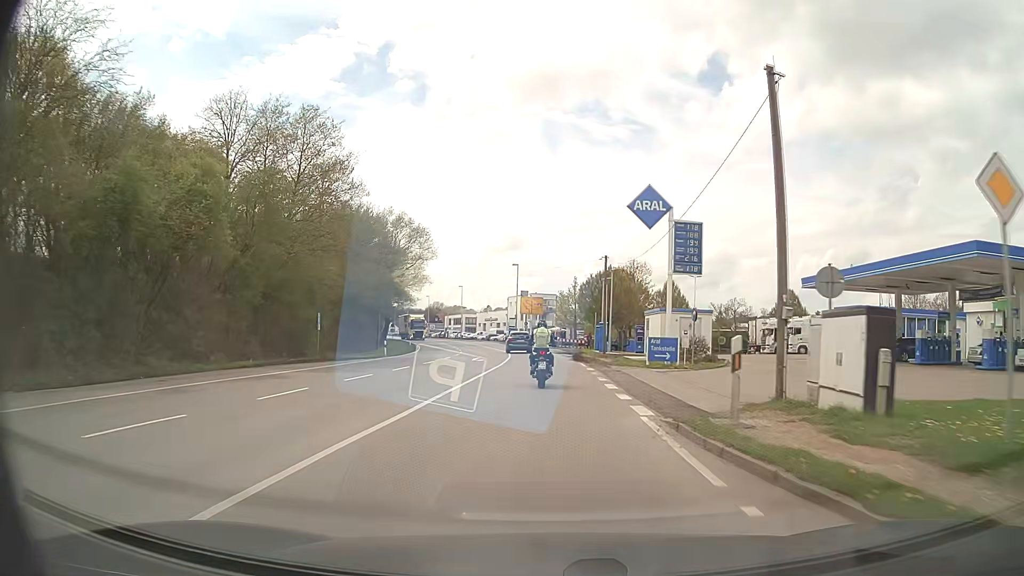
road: primary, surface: asphalt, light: Day
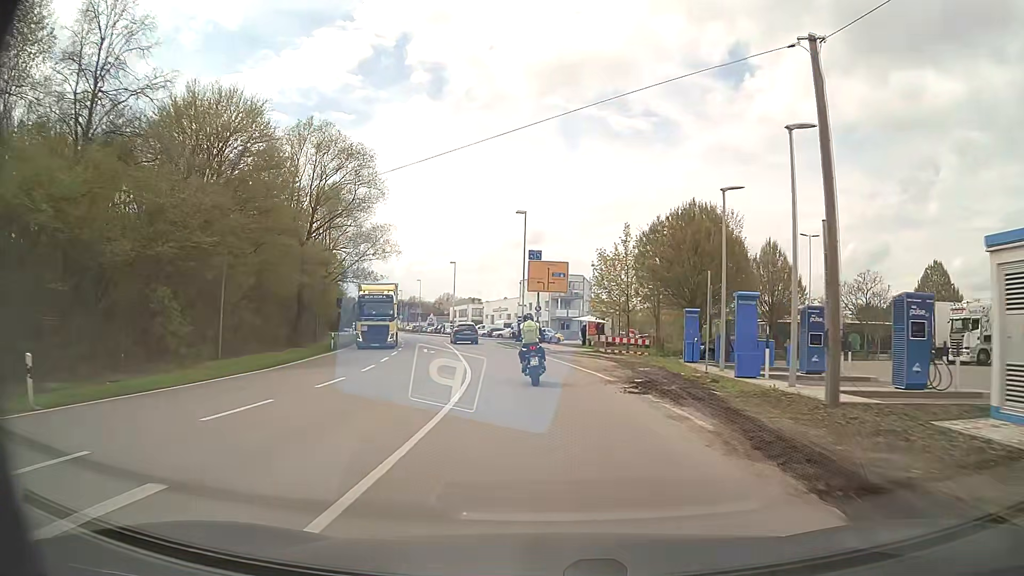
(-0.4, +34.1) m; -2°
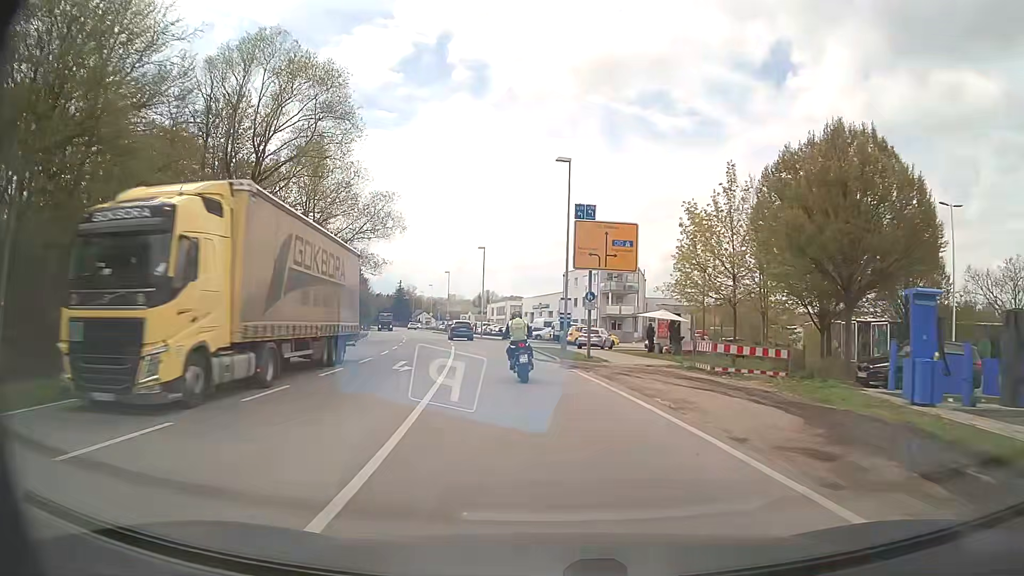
(-0.4, +16.0) m; -4°
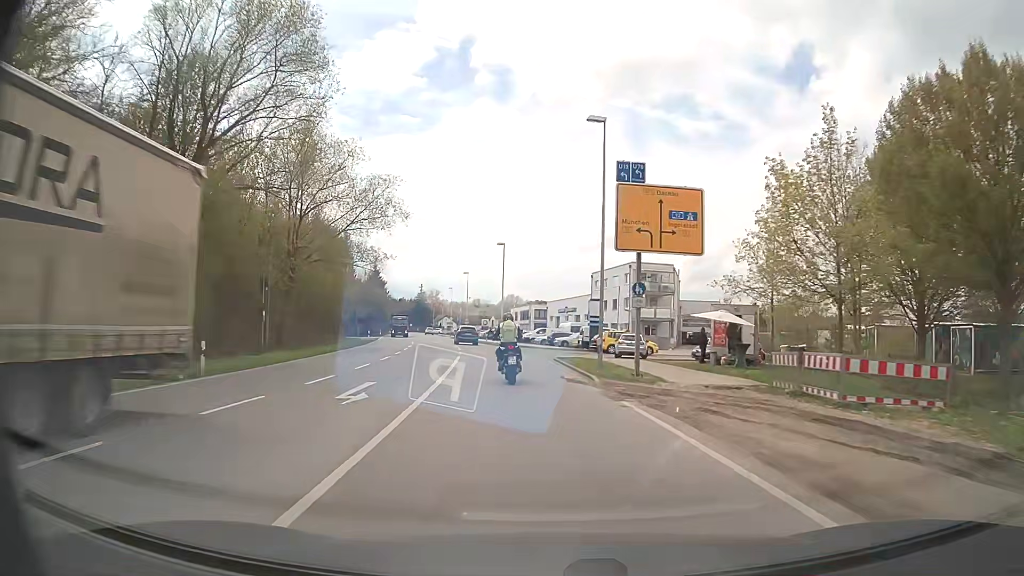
(-0.1, +7.8) m; -2°
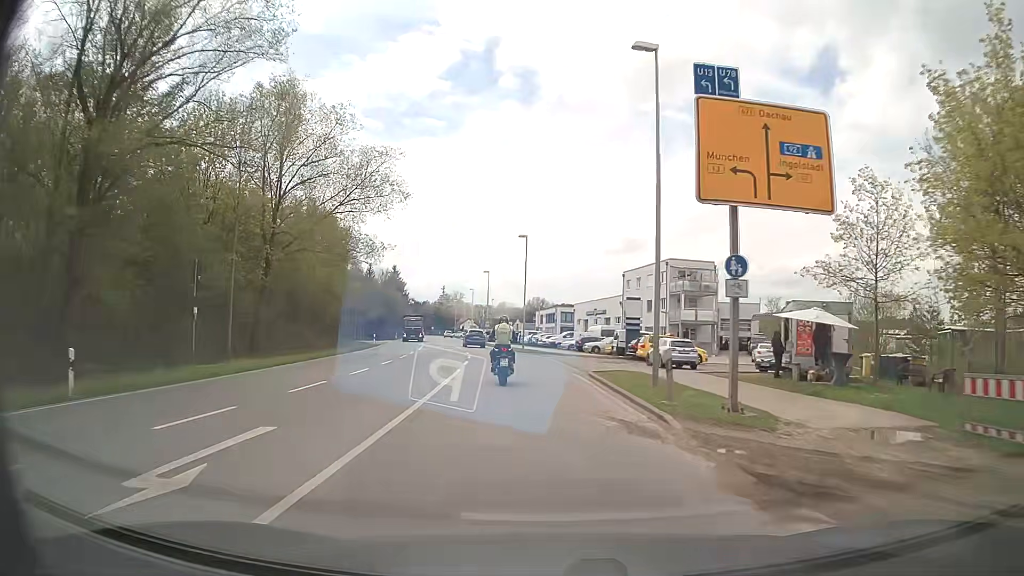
(-0.2, +7.9) m; -2°
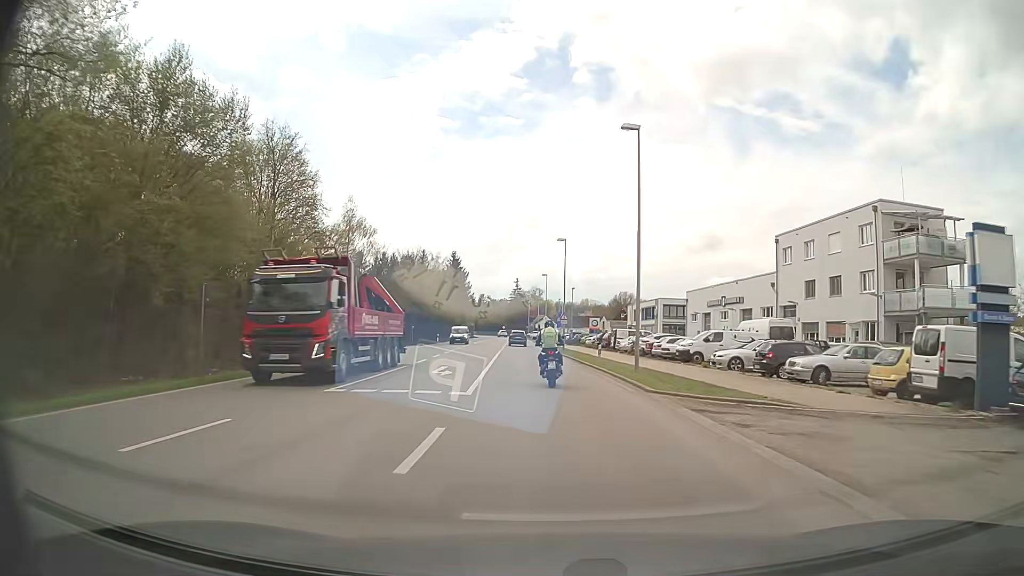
(-2.2, +32.5) m; -7°
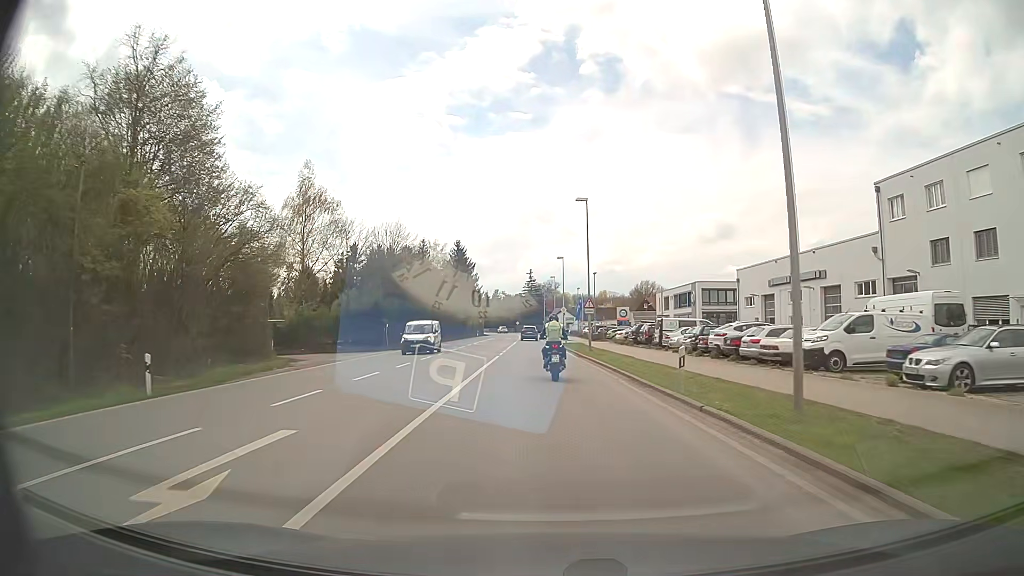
(0.0, +16.3) m; -1°
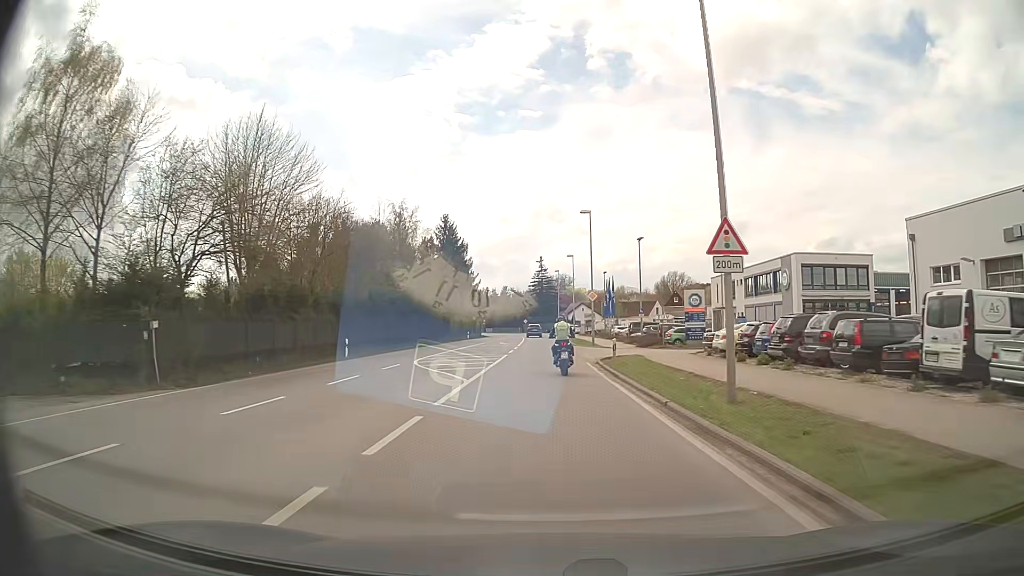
(-0.5, +31.5) m; -1°
(0, +10) (0, +20) (0, +30) (0, +40) (0, +50) (0, +60) (0, +70) (0, +80) (-1, +90) (-1, +100) m
